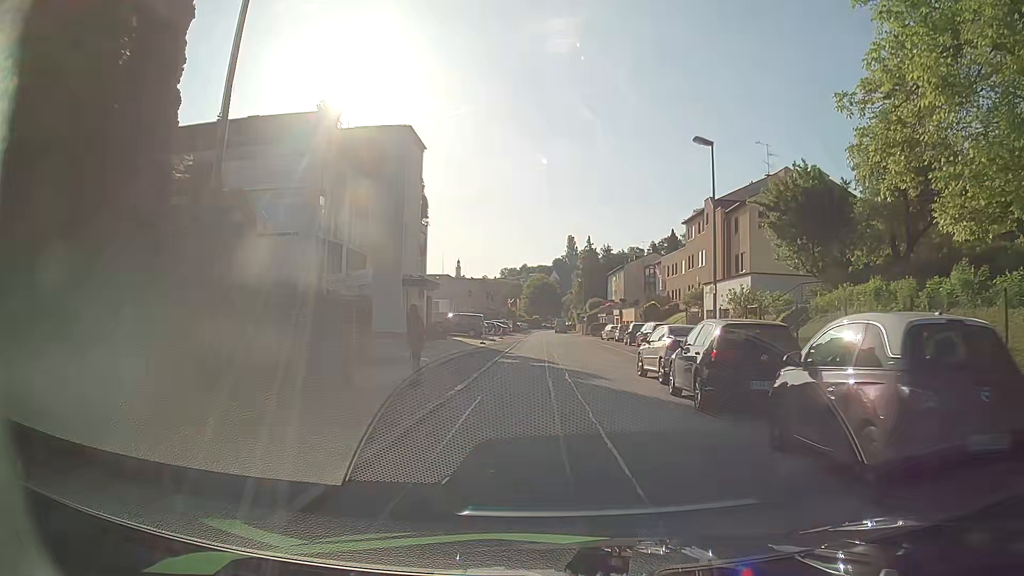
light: Day
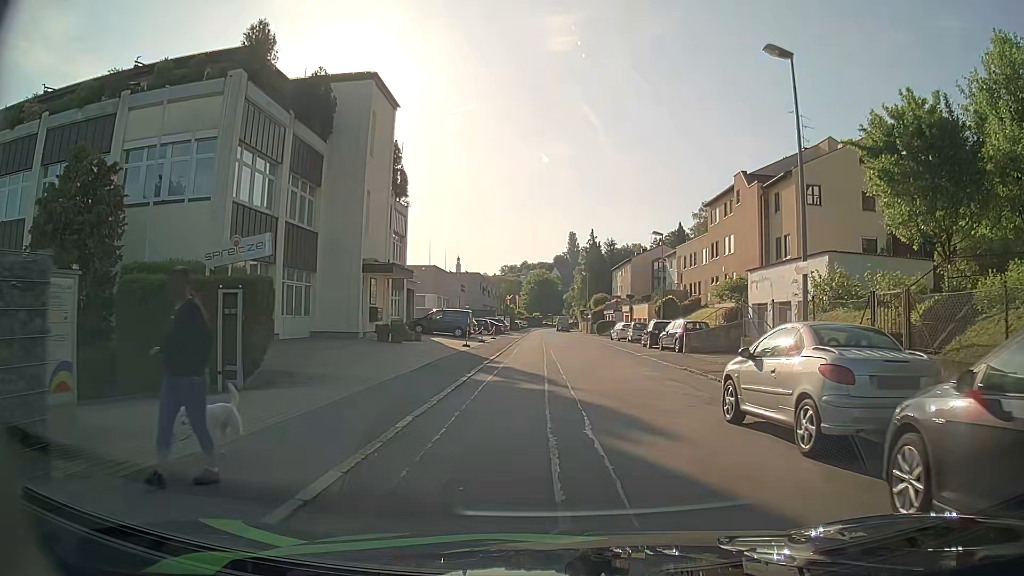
(+0.1, +8.9) m; 0°
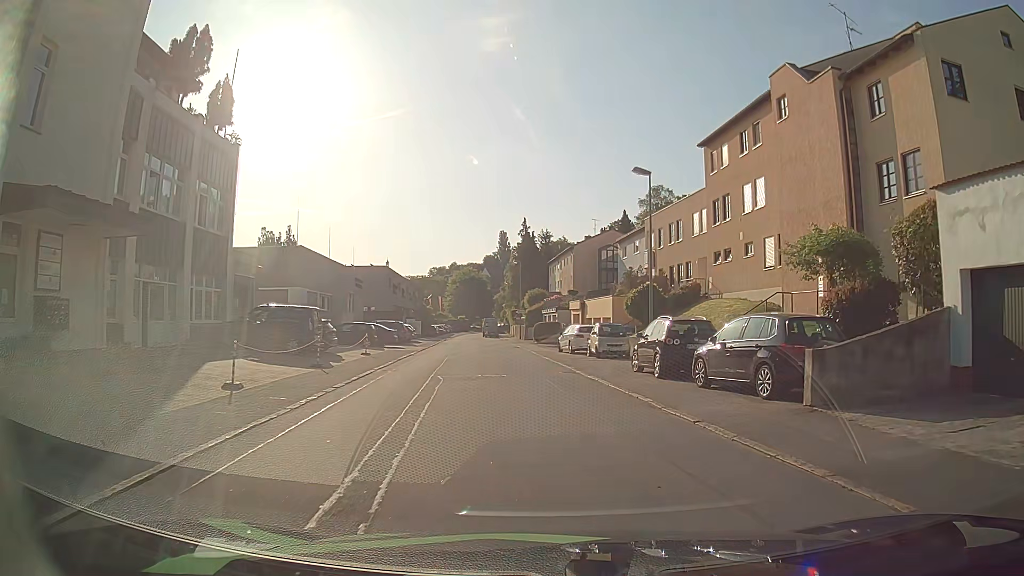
(+1.1, +20.2) m; +7°
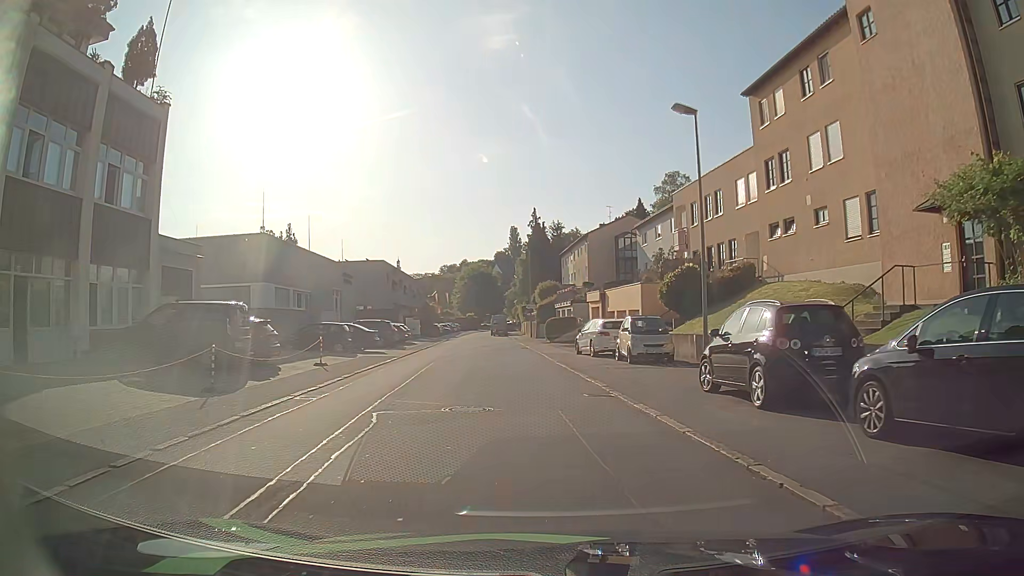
(-0.1, +7.7) m; -1°
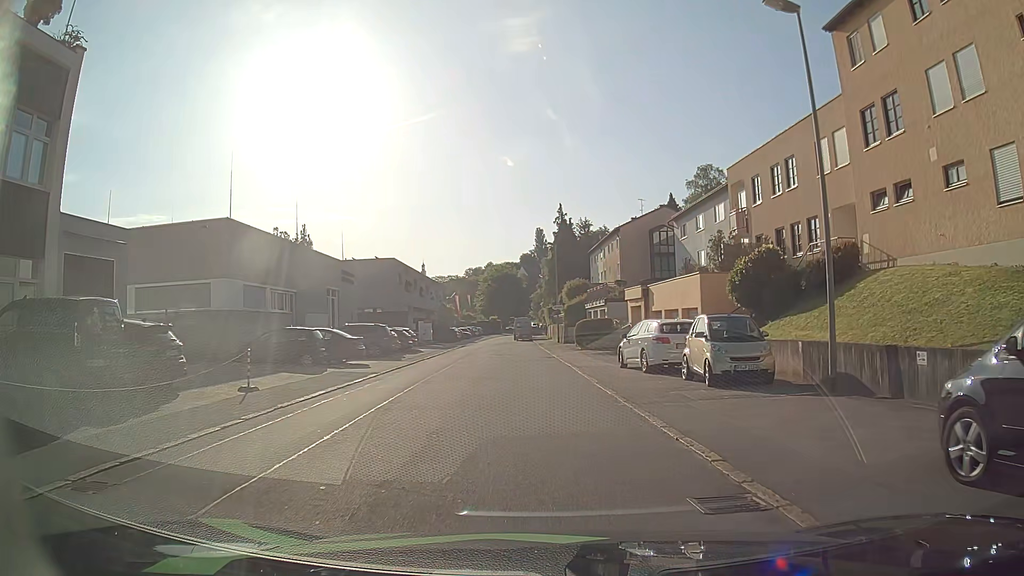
(-0.2, +7.6) m; -3°
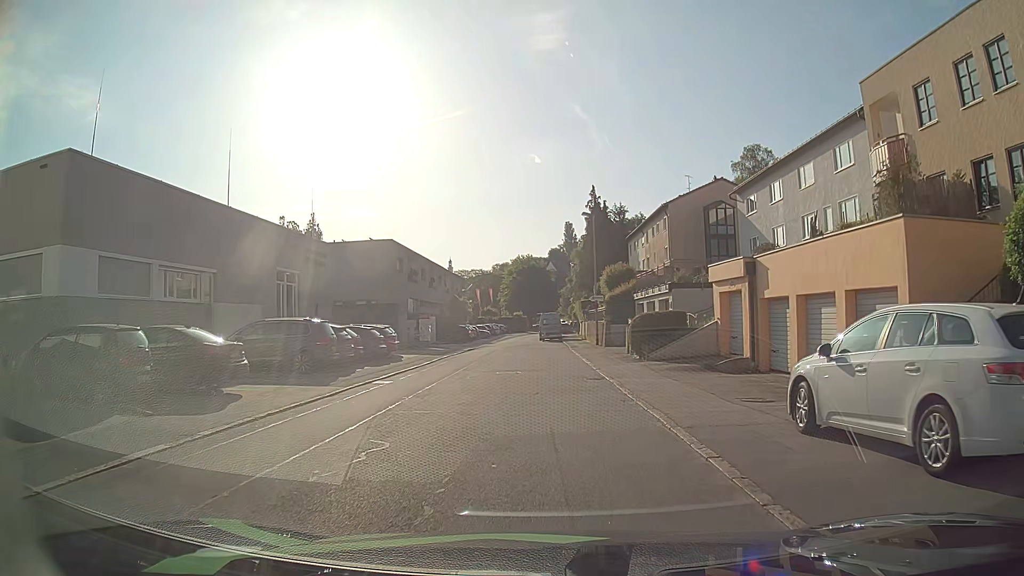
(-0.3, +13.5) m; -2°
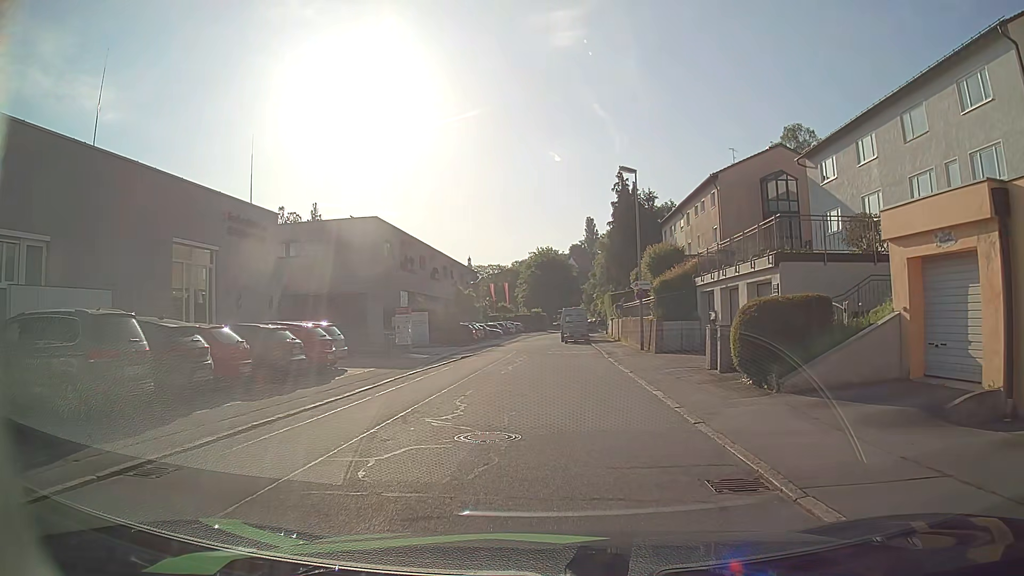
(-0.1, +11.7) m; -3°
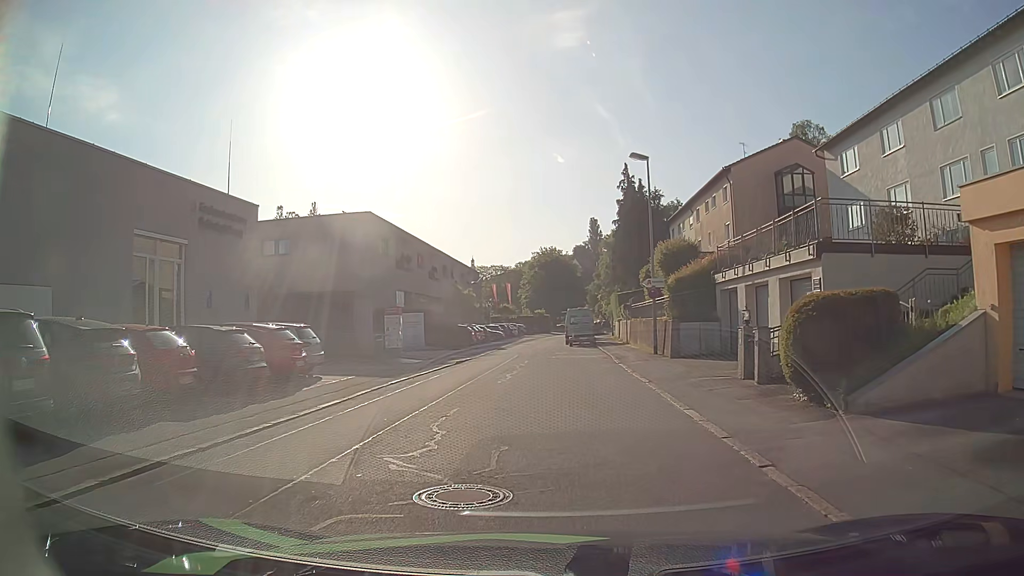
(+0.1, +2.7) m; +1°
(0, +10) (0, +20) (-1, +30) (-1, +40) (-1, +50) (-1, +60) (0, +70) (+1, +80) (+3, +90) (+5, +99) m
